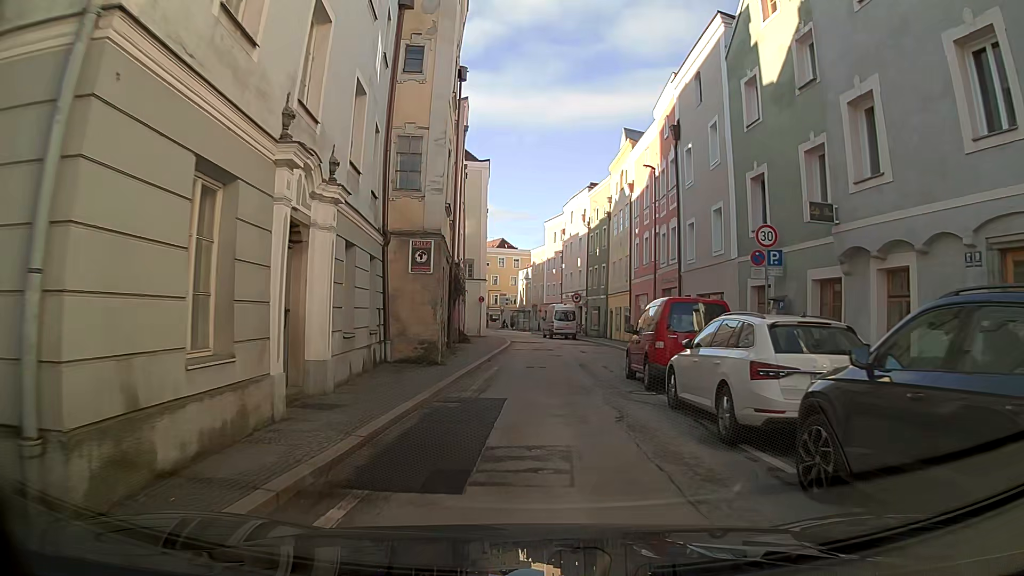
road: primary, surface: asphalt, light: Day
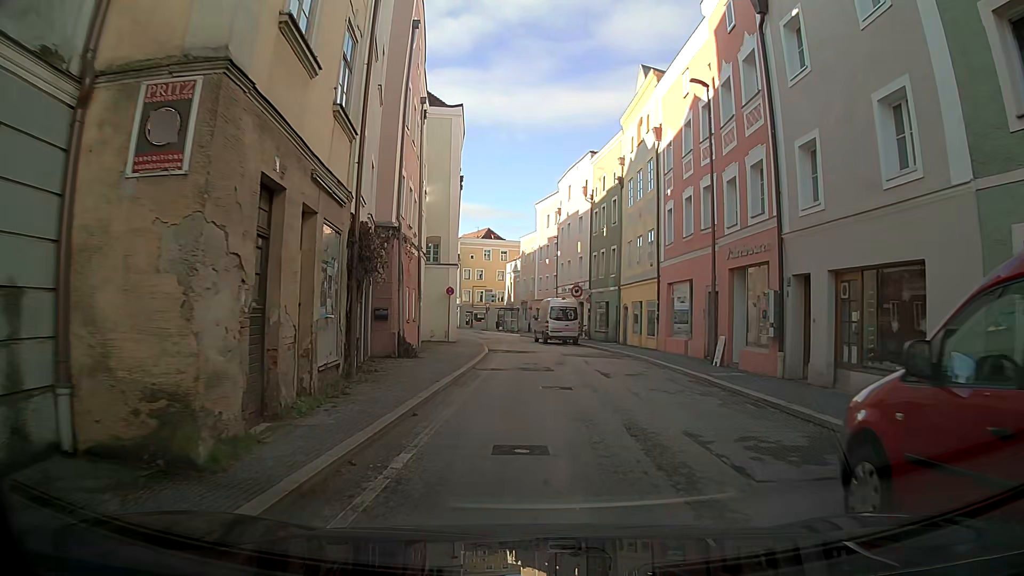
(-0.1, +12.1) m; 0°
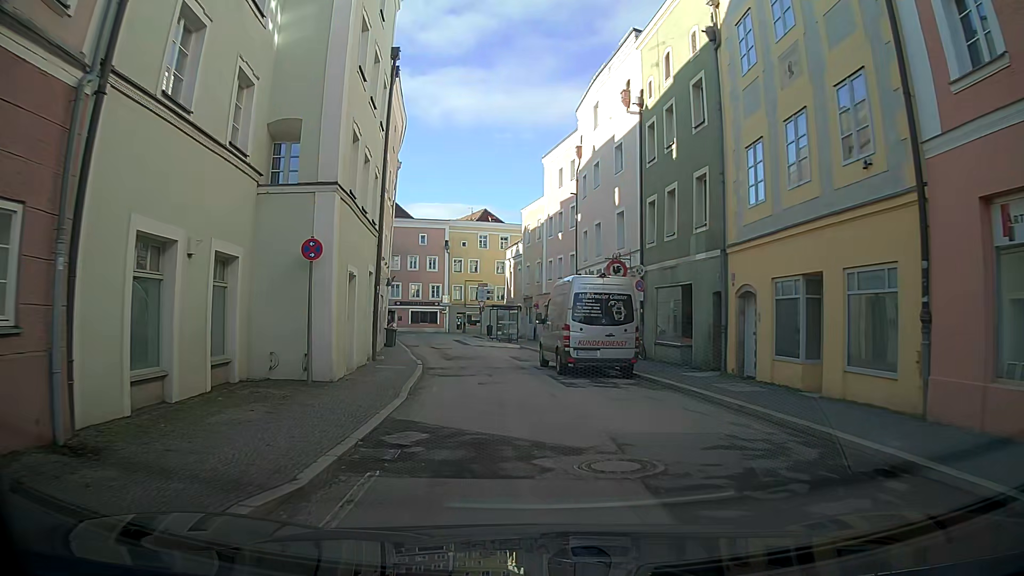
(-0.4, +20.5) m; -1°
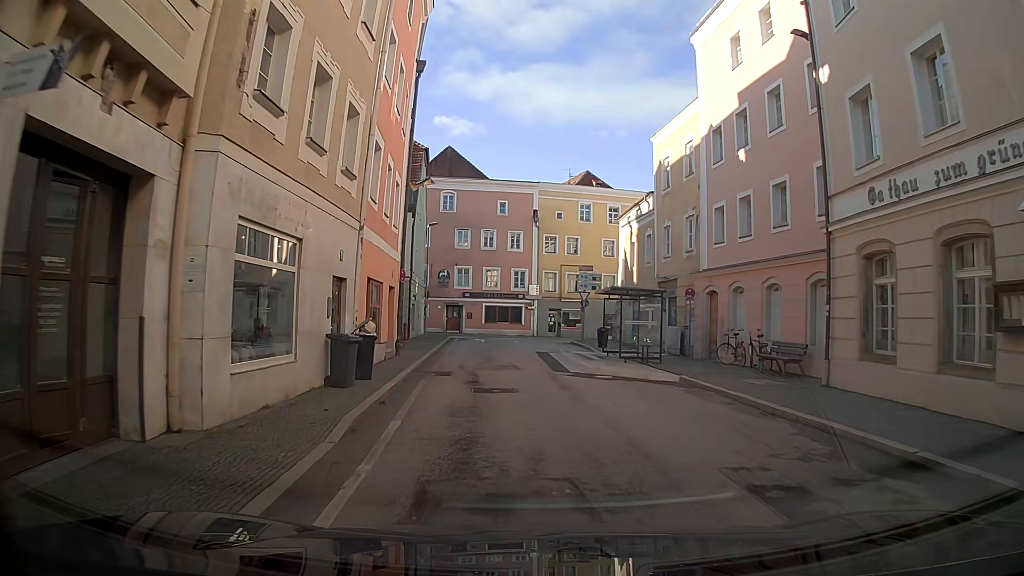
(-1.6, +21.4) m; -9°
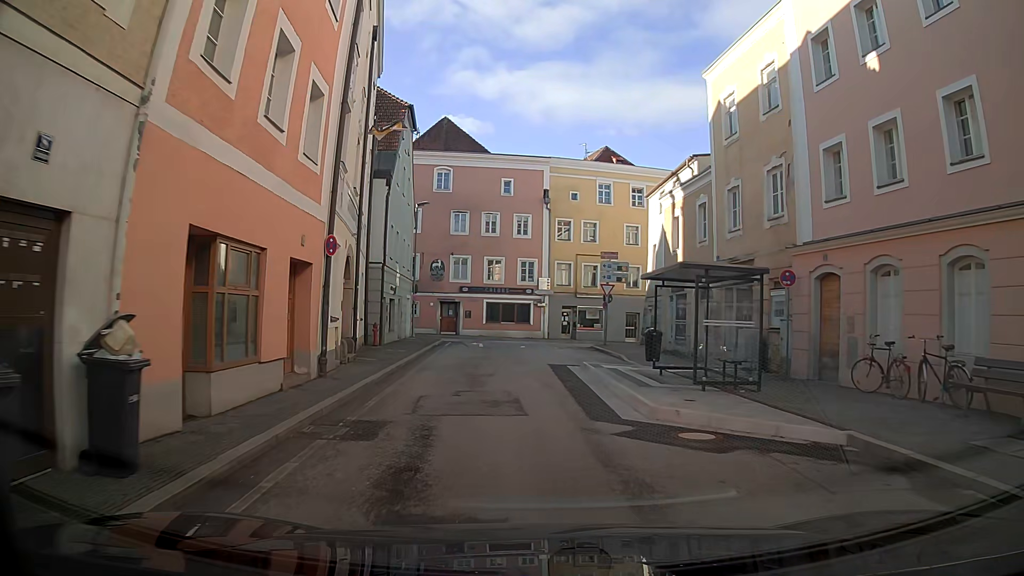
(+0.2, +8.9) m; +2°
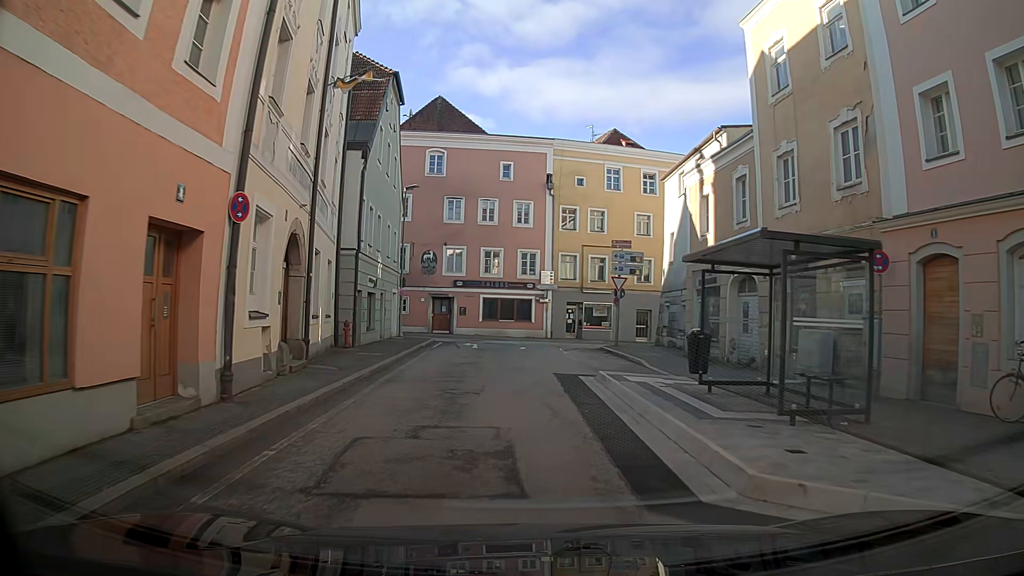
(0.0, +4.5) m; 0°
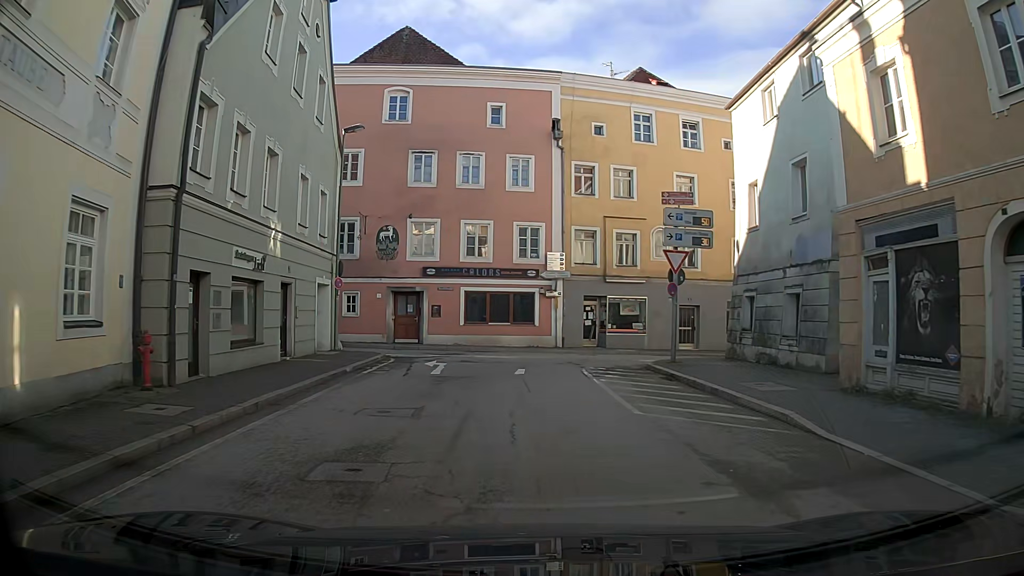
(-0.1, +12.7) m; 0°
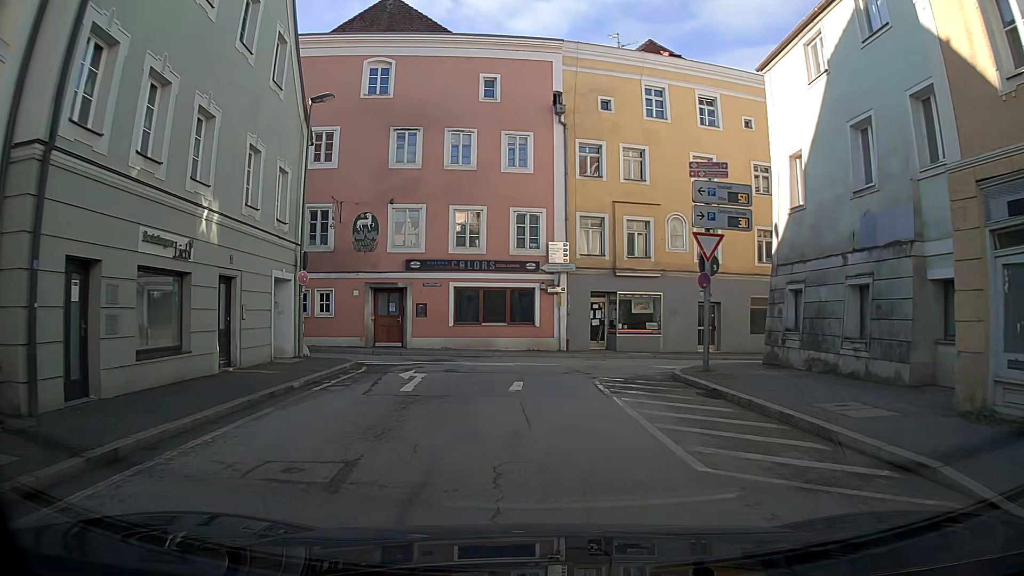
(0.0, +3.9) m; 0°
(0, +10) (+2, +20) (+11, +24) (+20, +27) (+30, +29) (+40, +31) (+49, +35) (+59, +37) (+69, +37) (+79, +36) m
